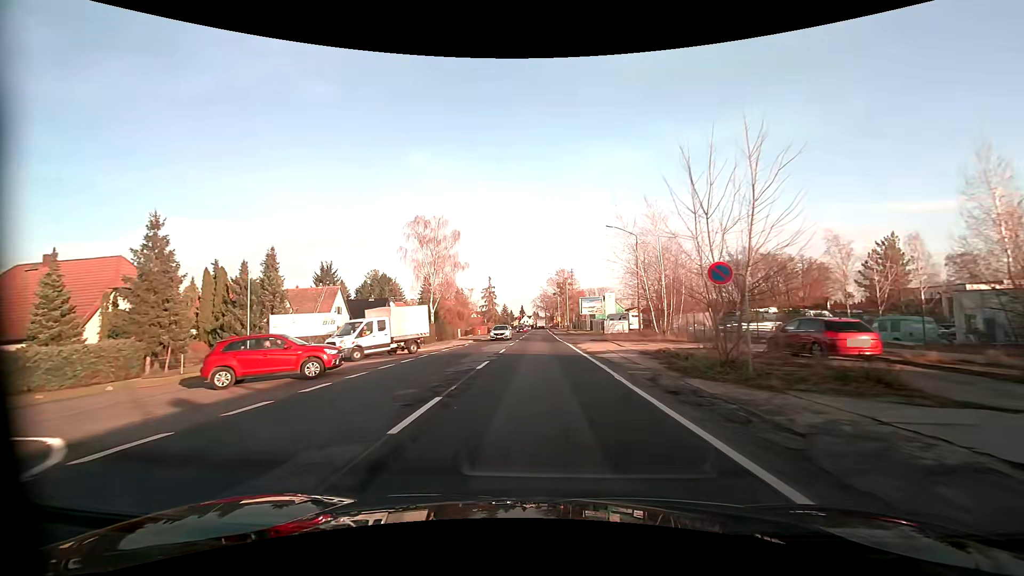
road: primary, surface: asphalt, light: Day
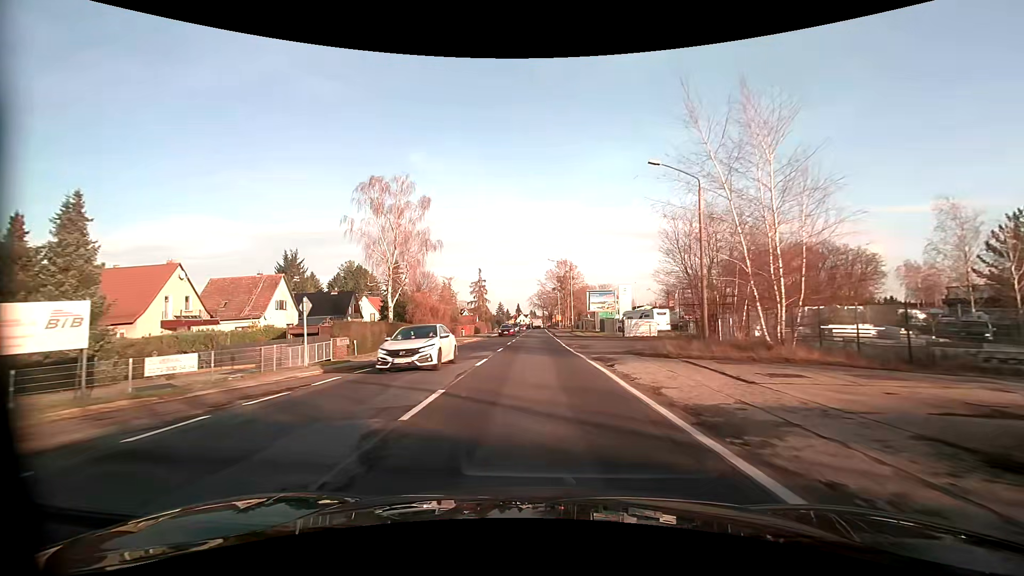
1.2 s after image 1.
(0.0, +17.1) m; 0°
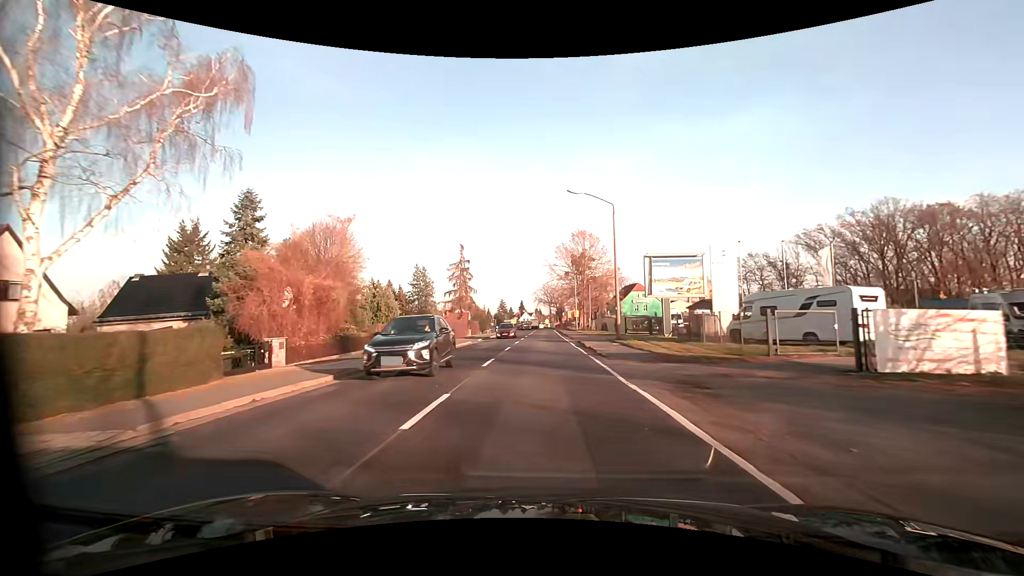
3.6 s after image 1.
(-0.1, +34.3) m; -1°
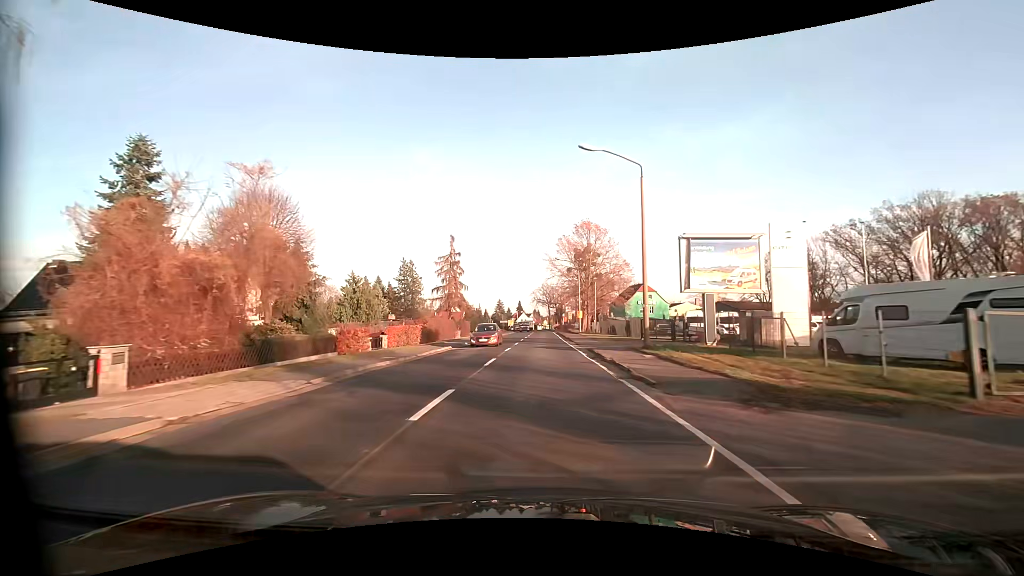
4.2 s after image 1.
(0.0, +8.6) m; 0°
